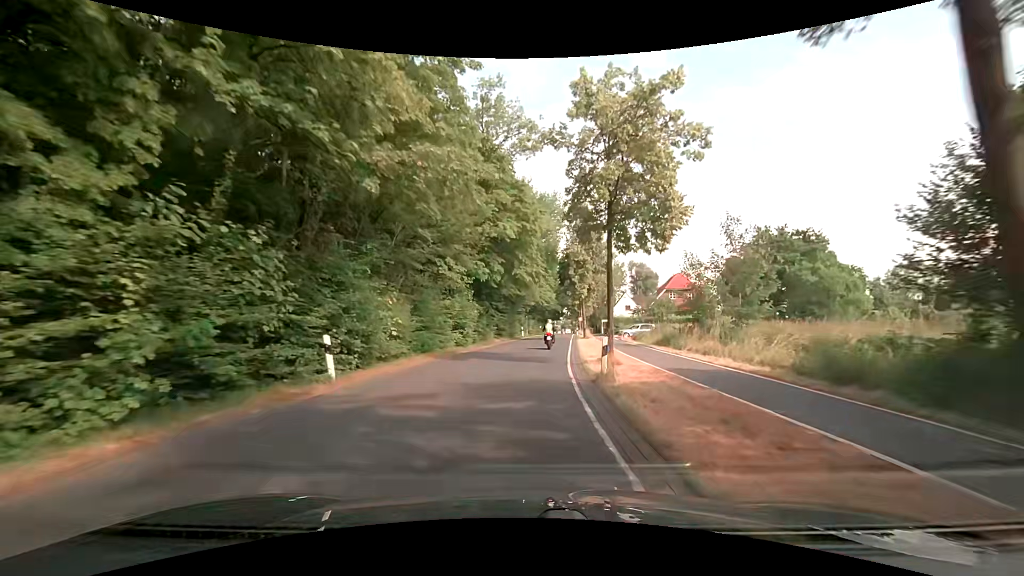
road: tertiary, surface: asphalt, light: Day
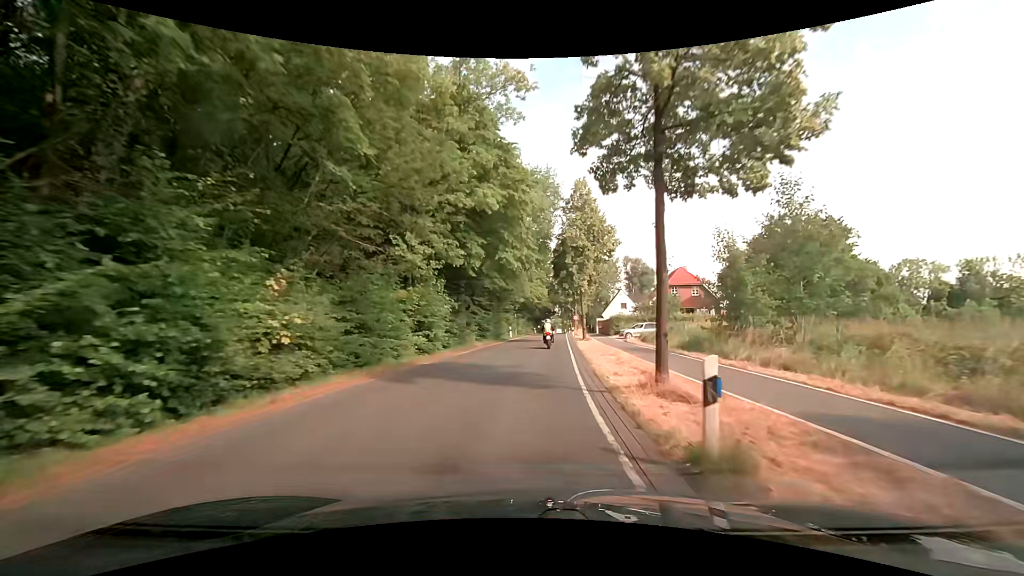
(0.0, +7.5) m; +1°
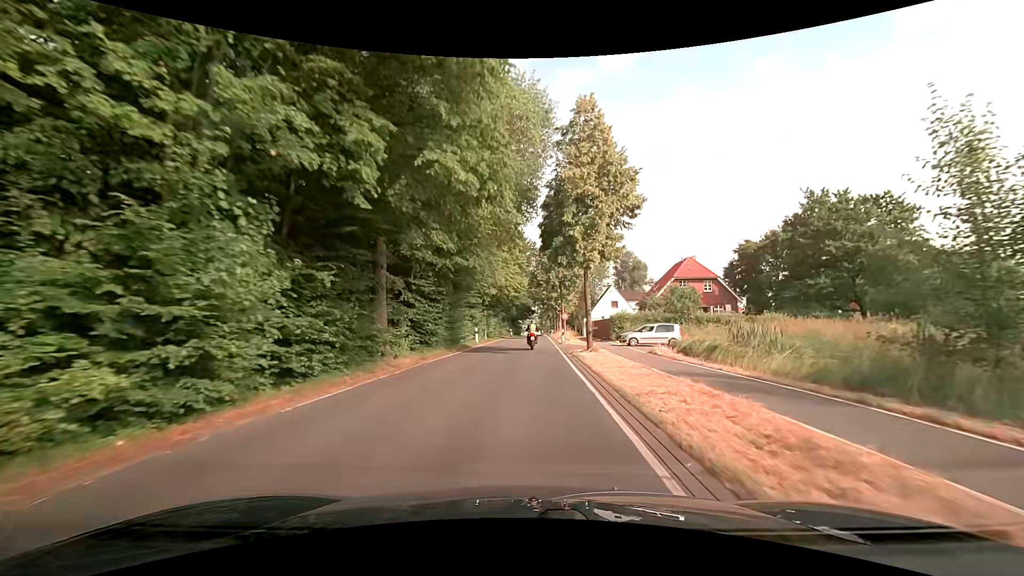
(+0.3, +15.0) m; +3°
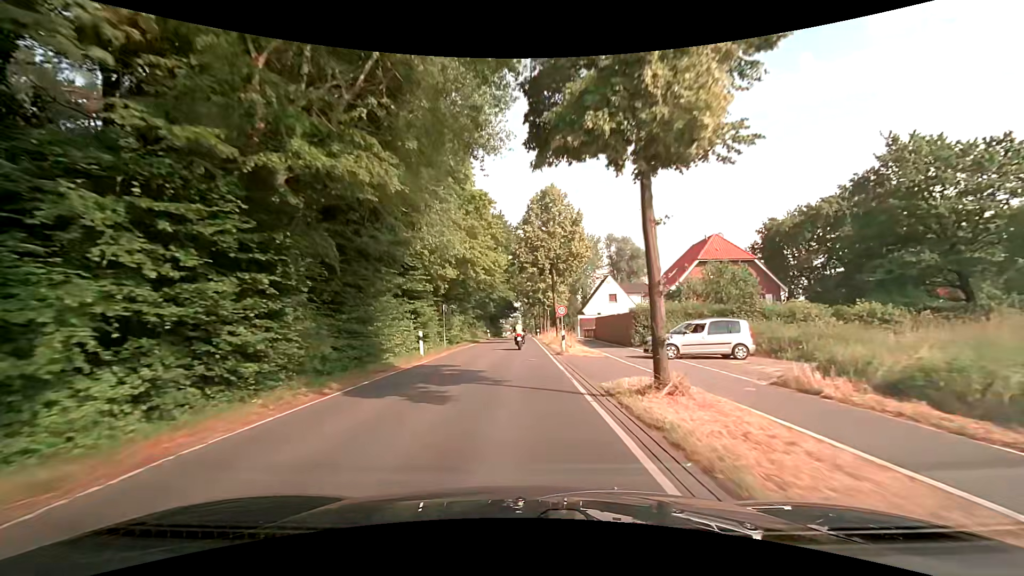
(+0.3, +15.0) m; +1°
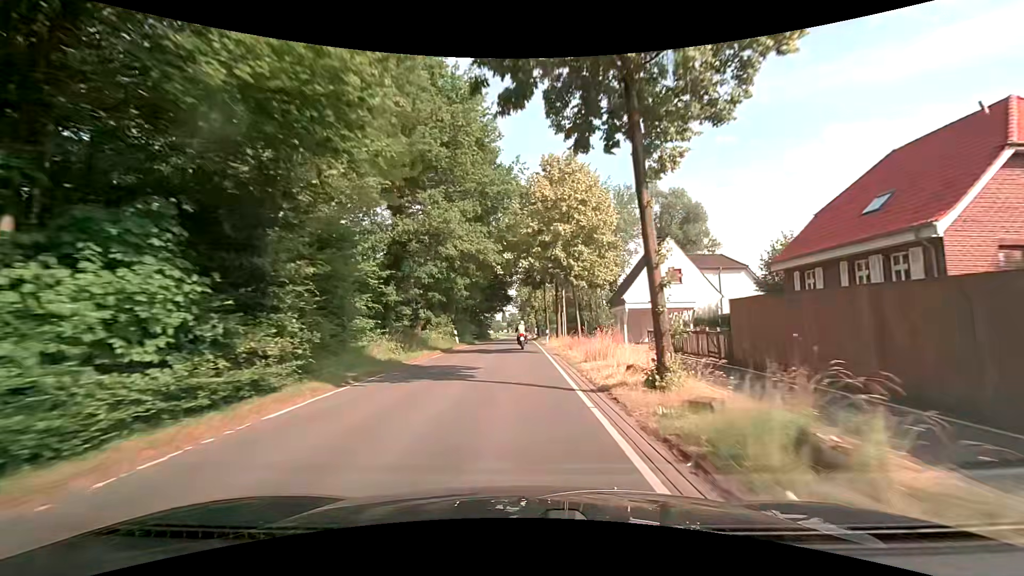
(+0.3, +30.4) m; +1°
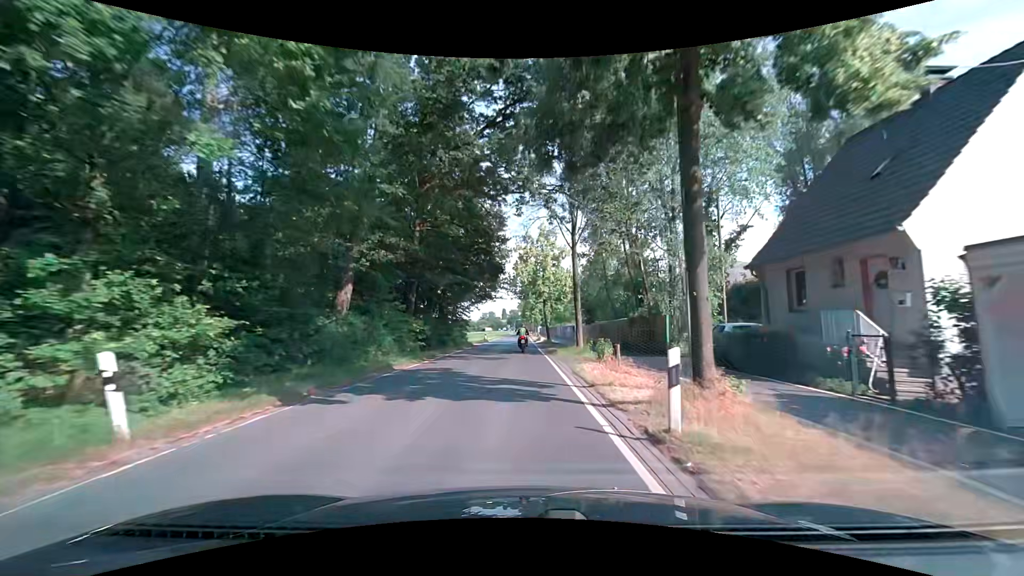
(-0.2, +30.6) m; -1°
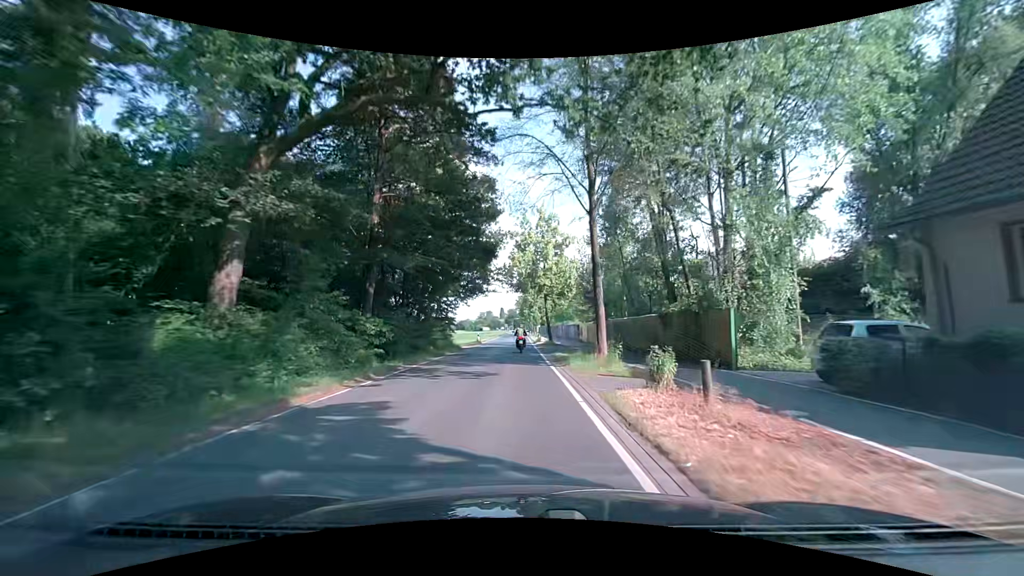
(+0.1, +7.7) m; +3°
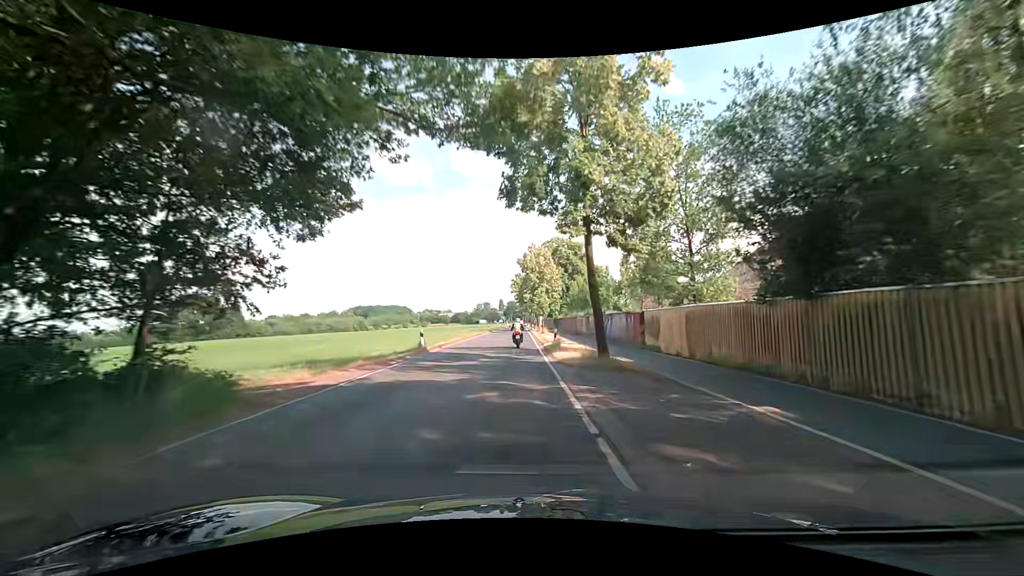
(-1.1, +30.8) m; -2°
(0, +10) (0, +20) (0, +30) (0, +40) (-1, +50) (-1, +60) (-1, +70) (-1, +80) (-1, +90) (-1, +100) m
